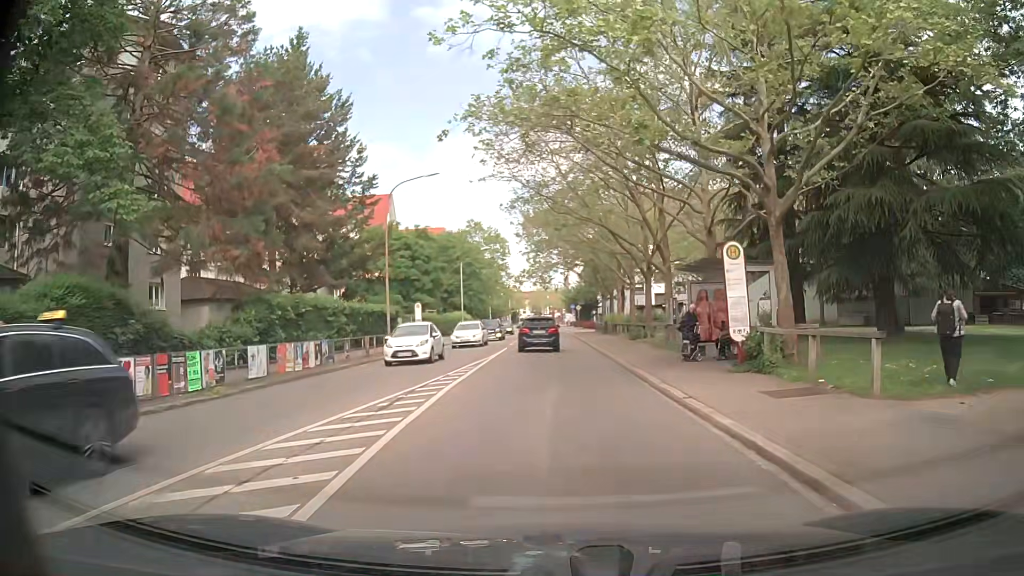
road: secondary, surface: asphalt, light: Day
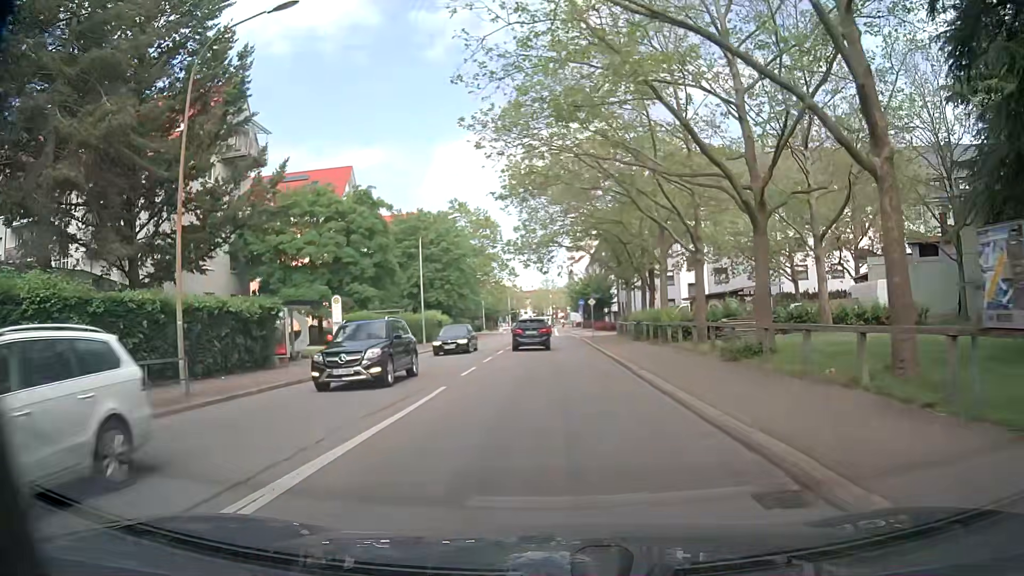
(+0.1, +20.6) m; 0°
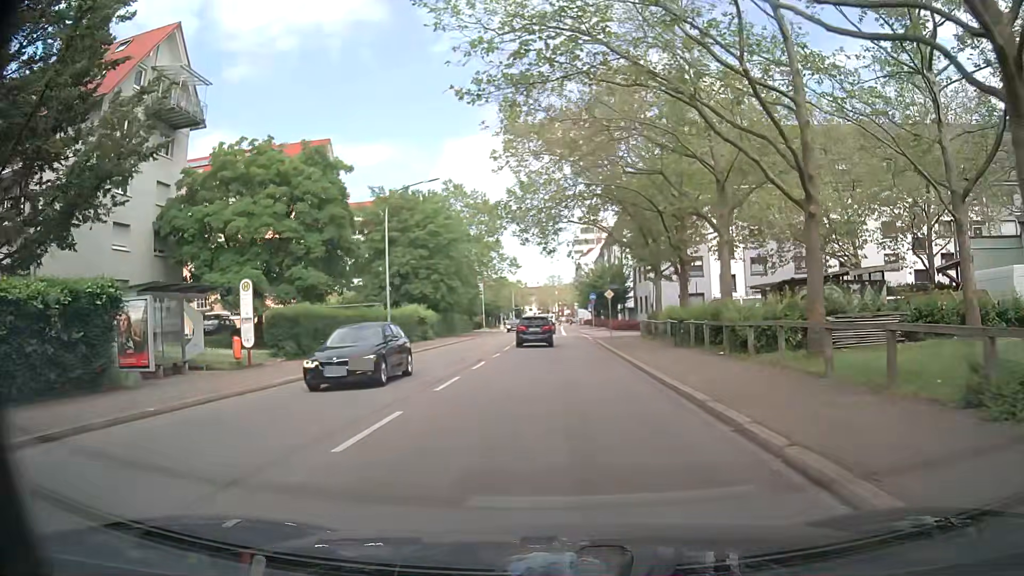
(-0.1, +10.6) m; -1°
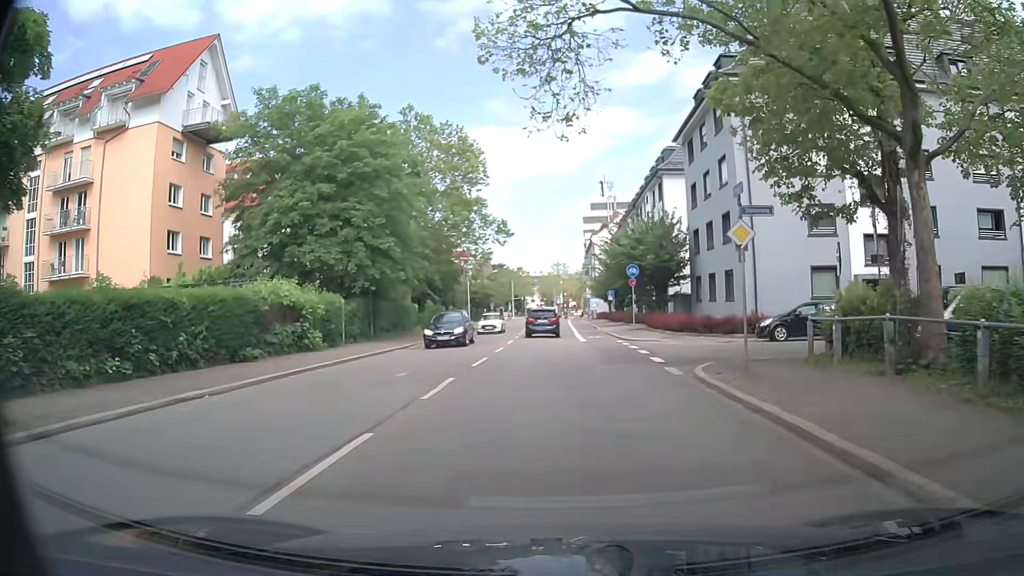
(-0.1, +26.6) m; +1°
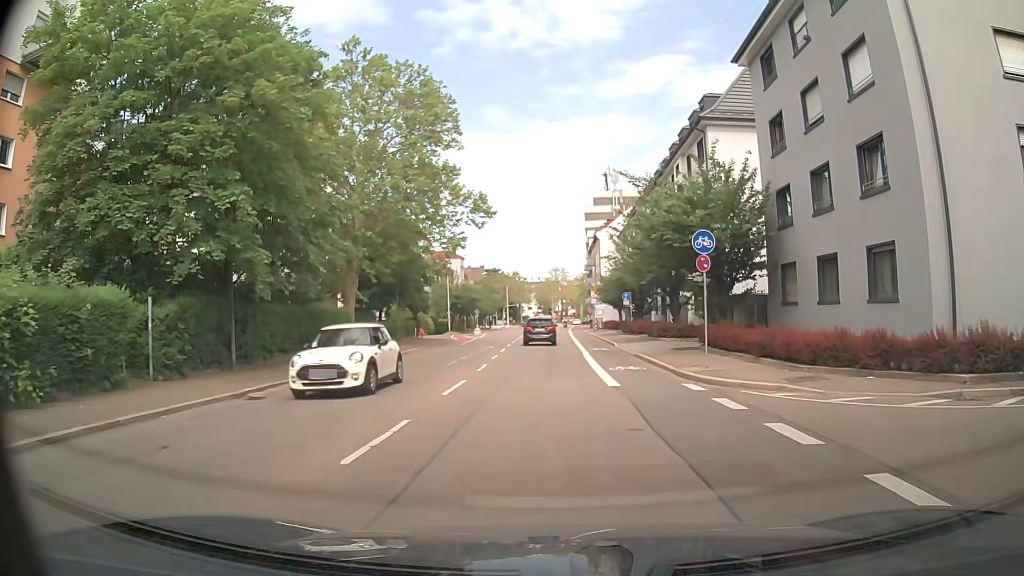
(-0.4, +16.2) m; -2°
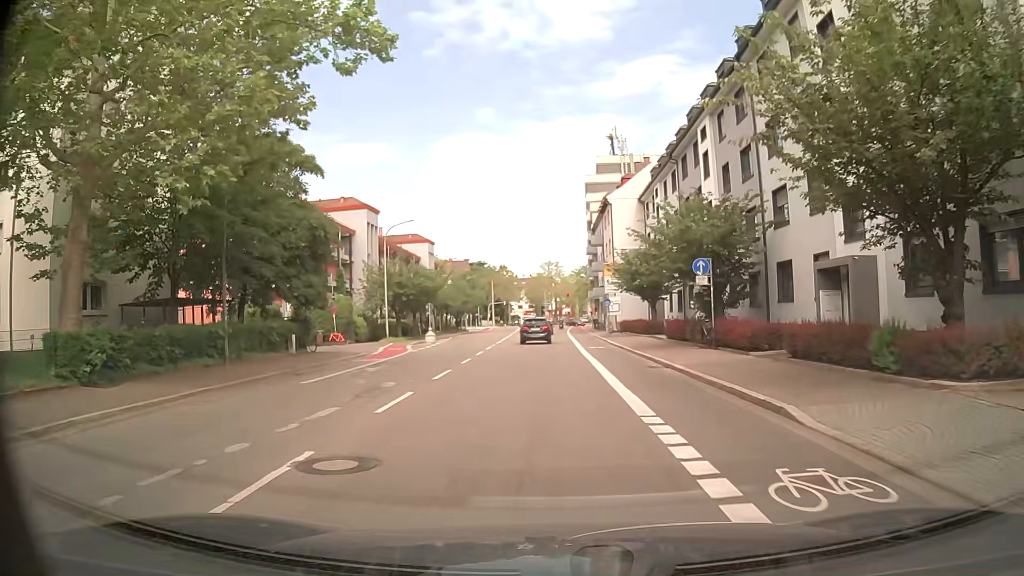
(+0.2, +26.8) m; +1°
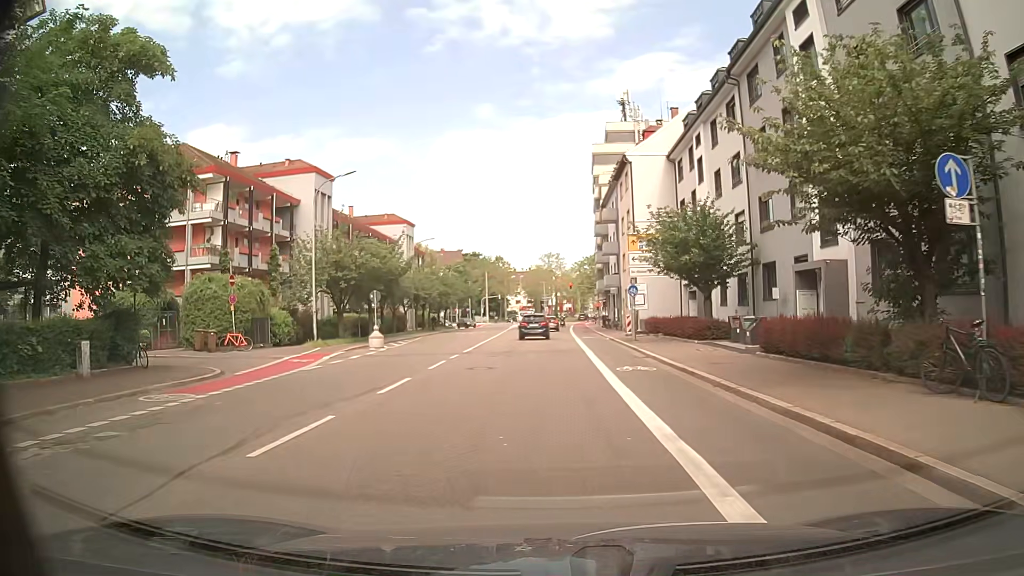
(0.0, +15.7) m; -2°
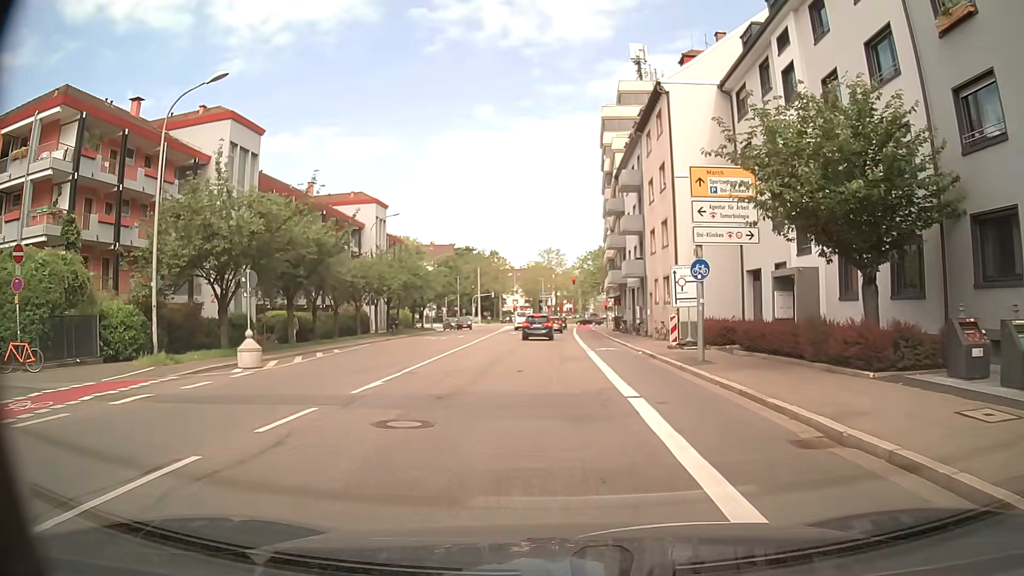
(+0.4, +15.3) m; +2°
(0, +10) (0, +20) (0, +30) (0, +40) (0, +50) (0, +60) (0, +70) (+1, +80) (+1, +90) (+1, +100) m
